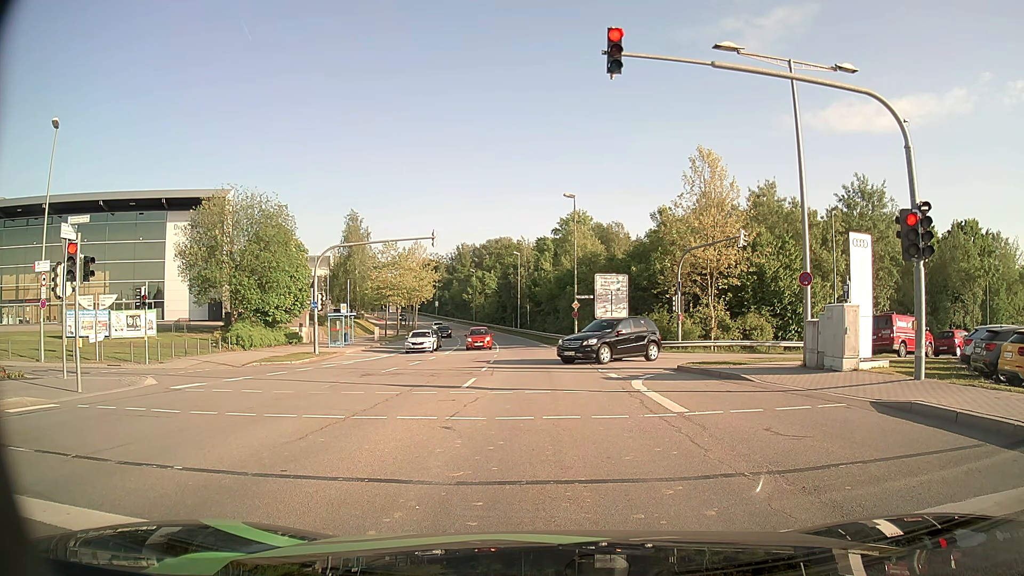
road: secondary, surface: asphalt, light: Day
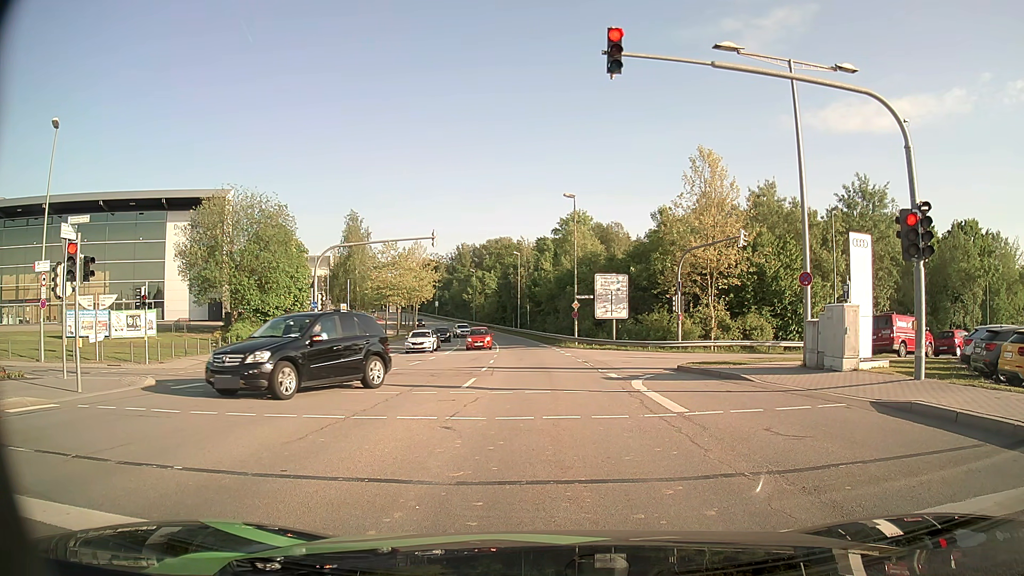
(0.0, 0.0) m; 0°
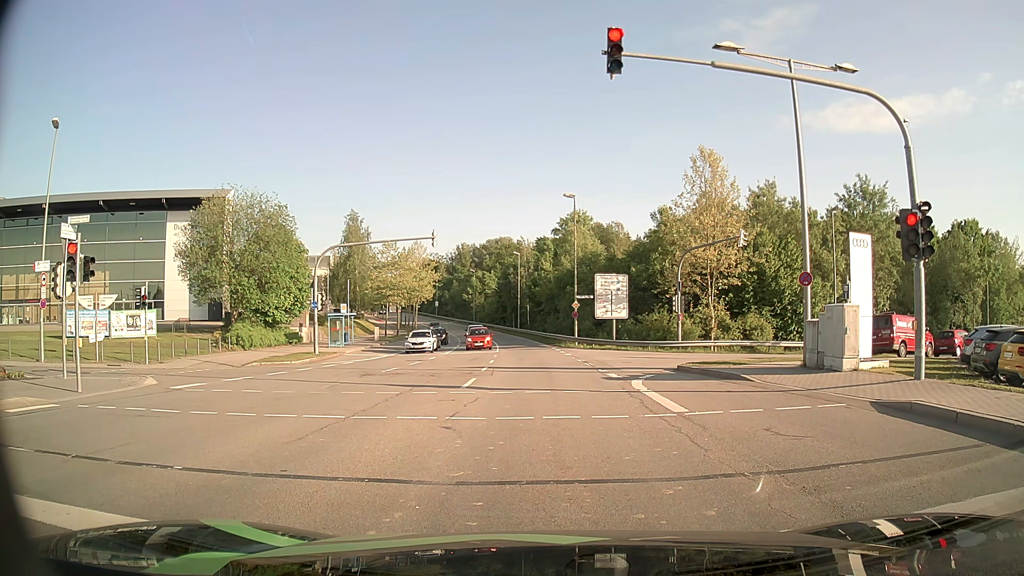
(0.0, 0.0) m; 0°
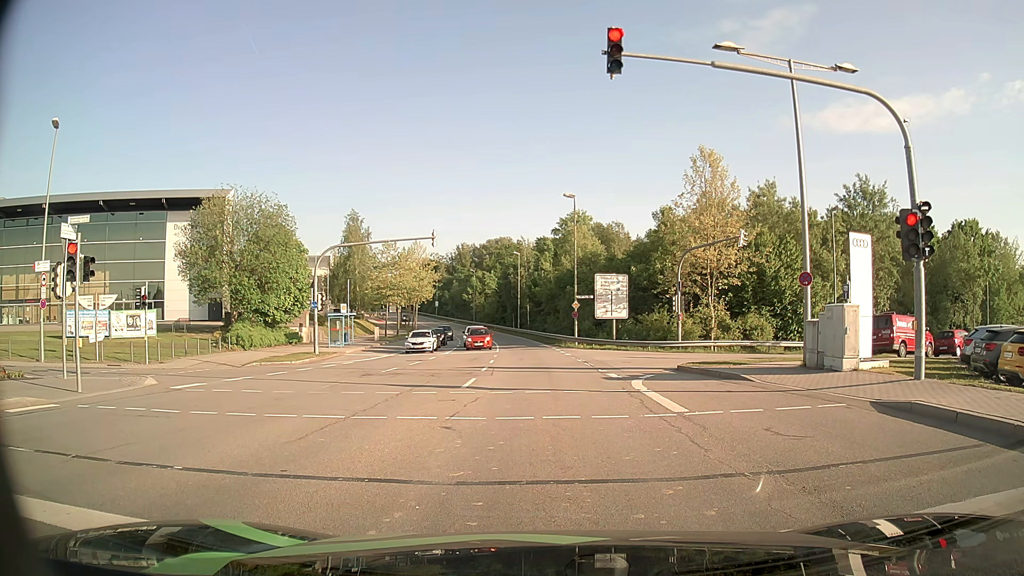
(0.0, 0.0) m; 0°
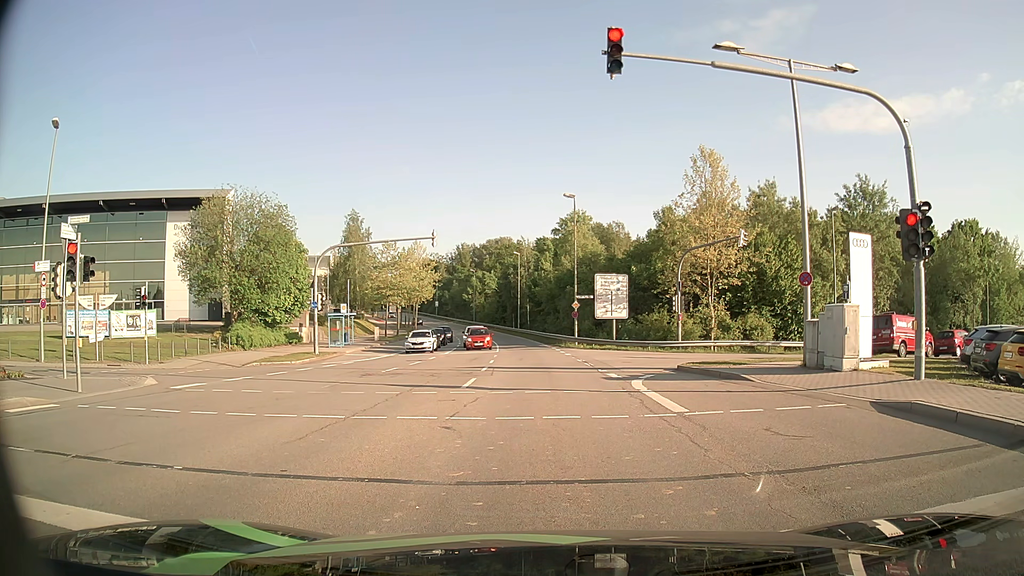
(0.0, 0.0) m; 0°
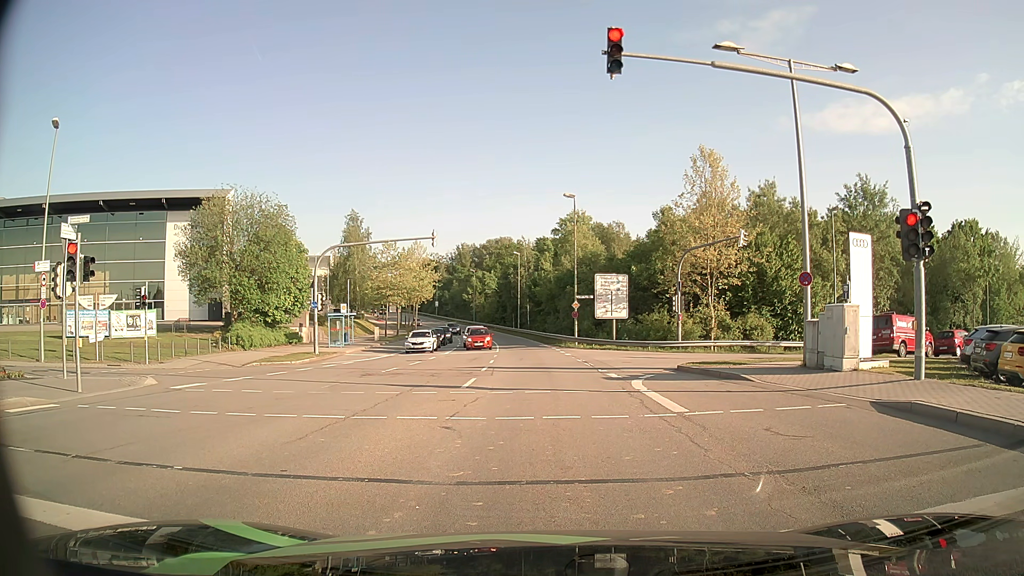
(0.0, 0.0) m; 0°
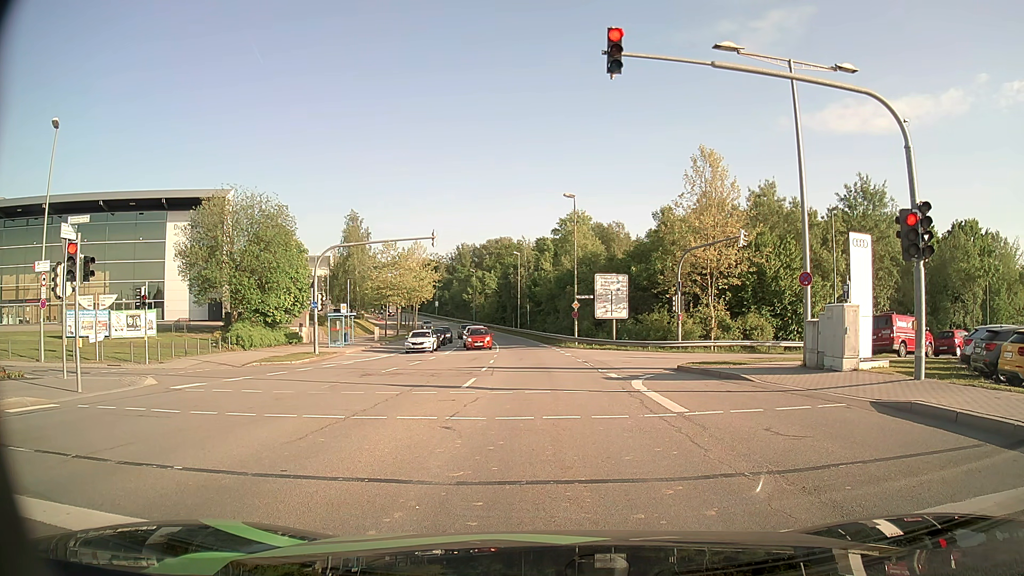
(0.0, 0.0) m; 0°
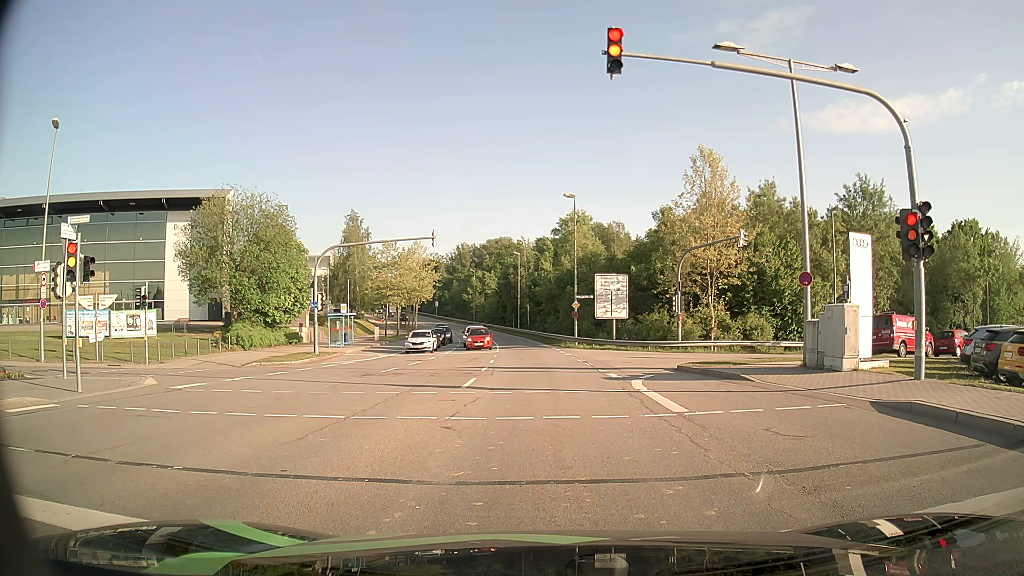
(0.0, 0.0) m; 0°
